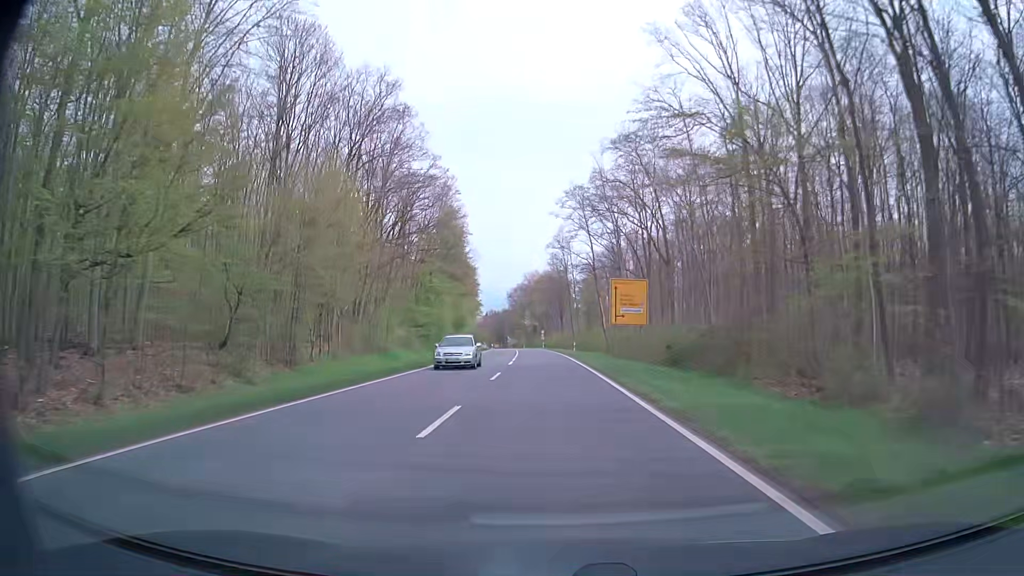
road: secondary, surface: asphalt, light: Day
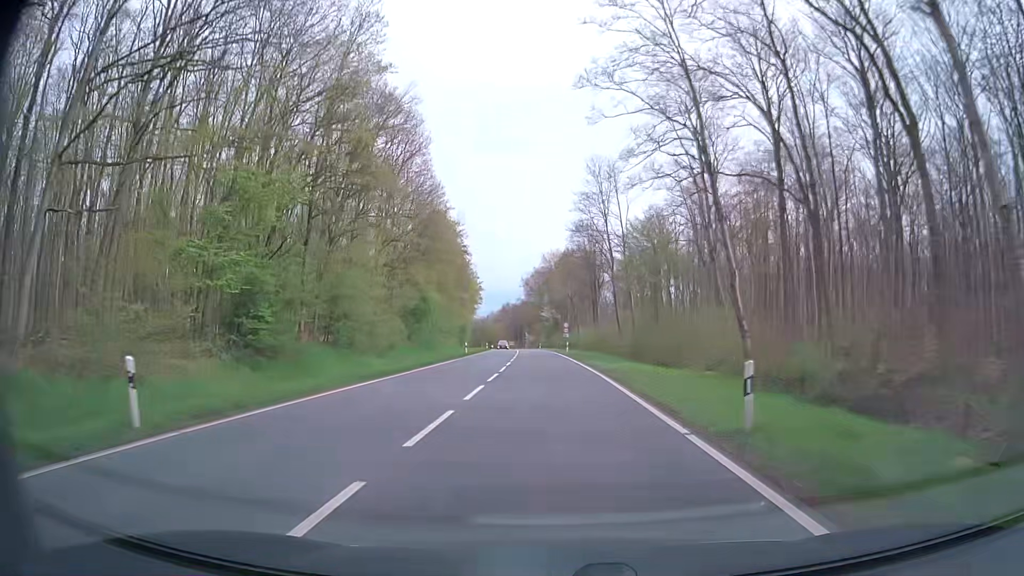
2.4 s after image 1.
(-0.7, +43.1) m; -2°
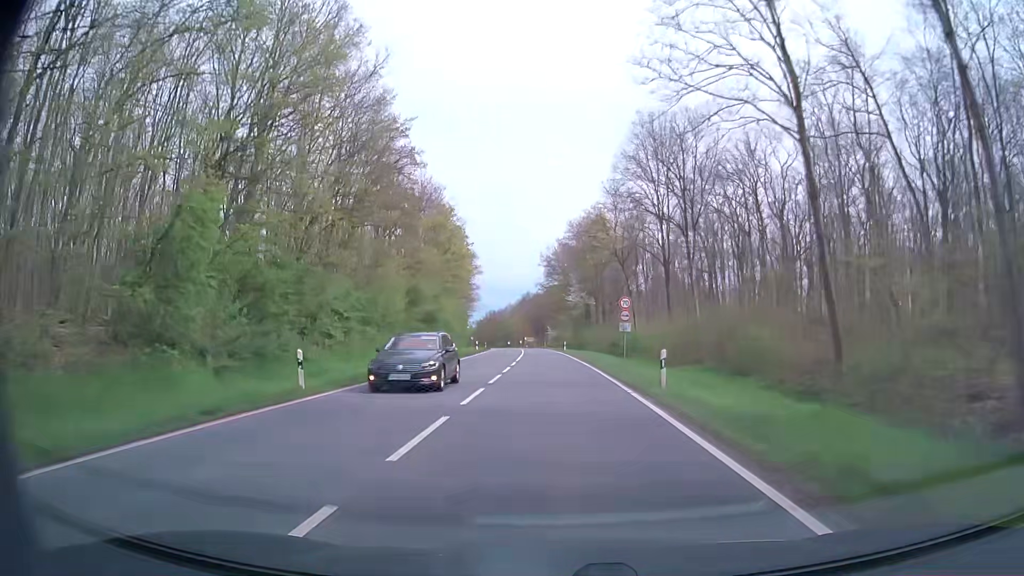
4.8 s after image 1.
(-0.6, +43.3) m; -2°
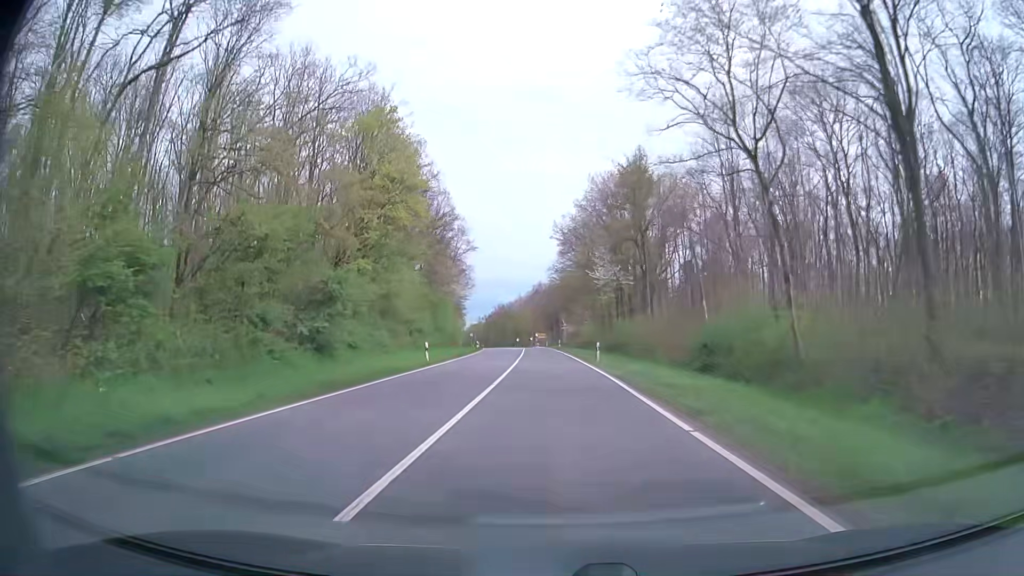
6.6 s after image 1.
(-0.3, +32.5) m; -1°
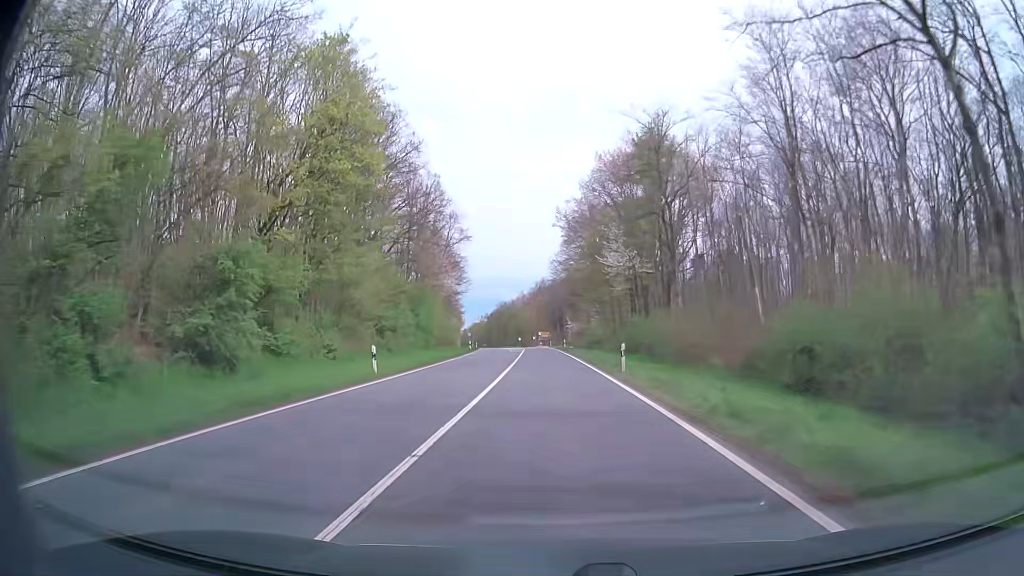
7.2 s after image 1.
(0.0, +10.9) m; 0°
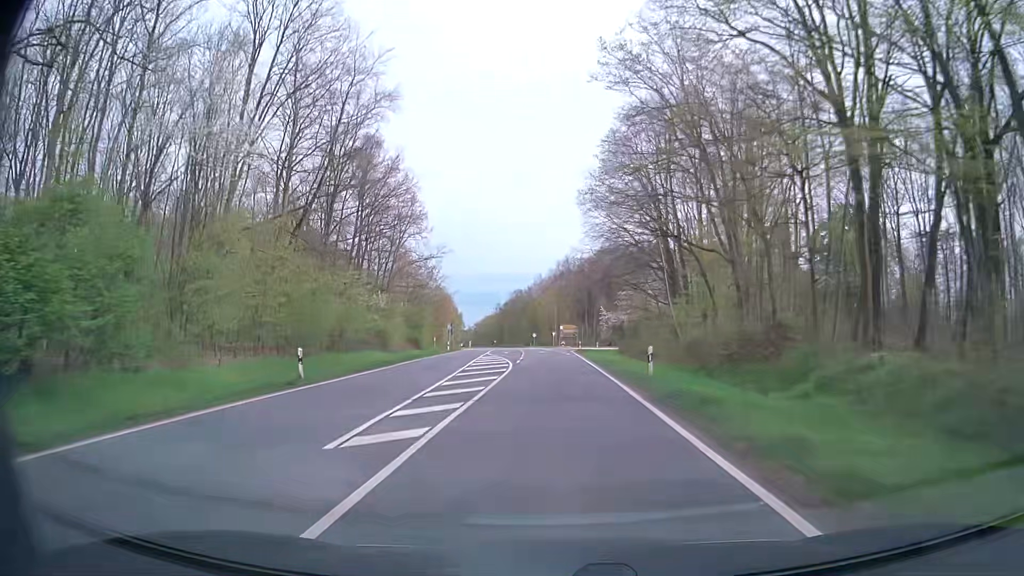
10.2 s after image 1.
(-1.3, +54.2) m; -3°
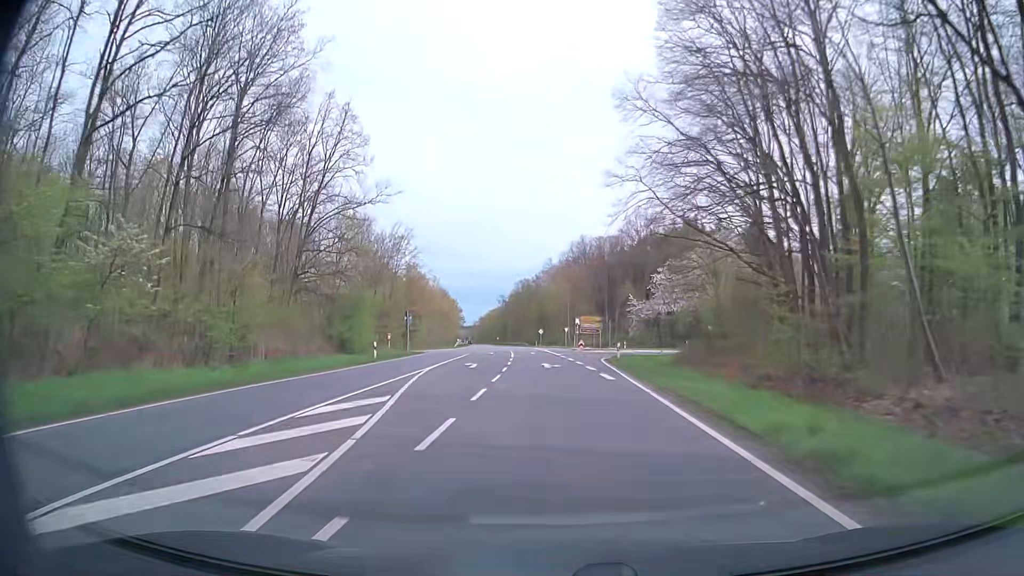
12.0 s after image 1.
(-0.2, +32.4) m; -1°
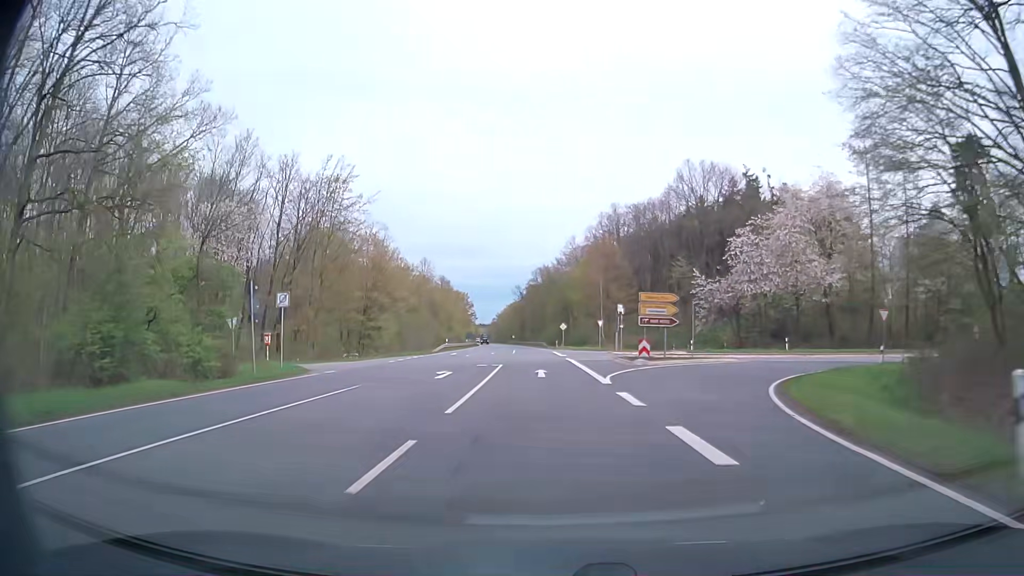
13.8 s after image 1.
(-0.3, +32.5) m; -2°
(0, +10) (0, +20) (0, +30) (-1, +40) (-1, +50) (-2, +60) (-2, +70) (-3, +80) (-4, +90) (-5, +100) m
